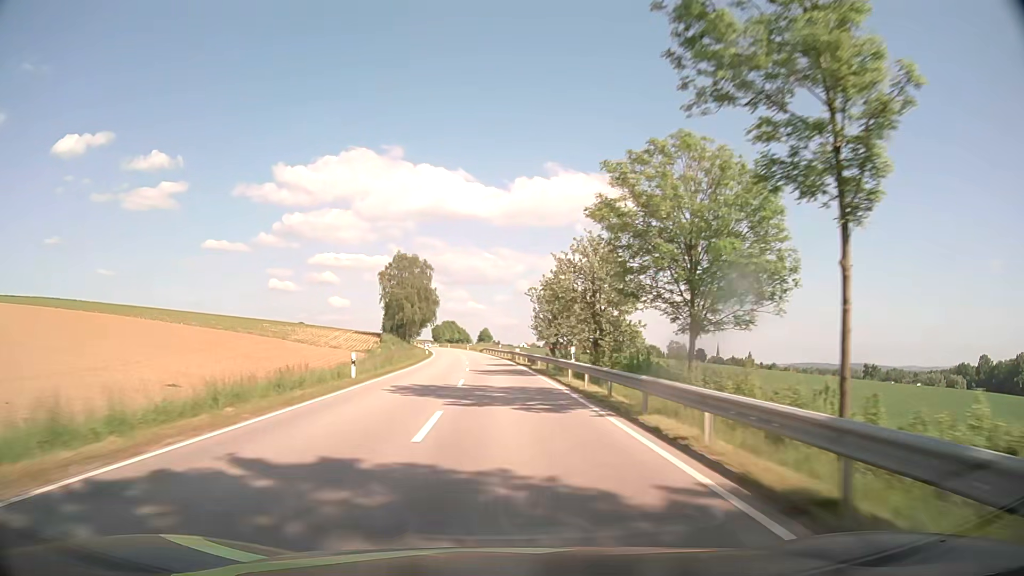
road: secondary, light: Day
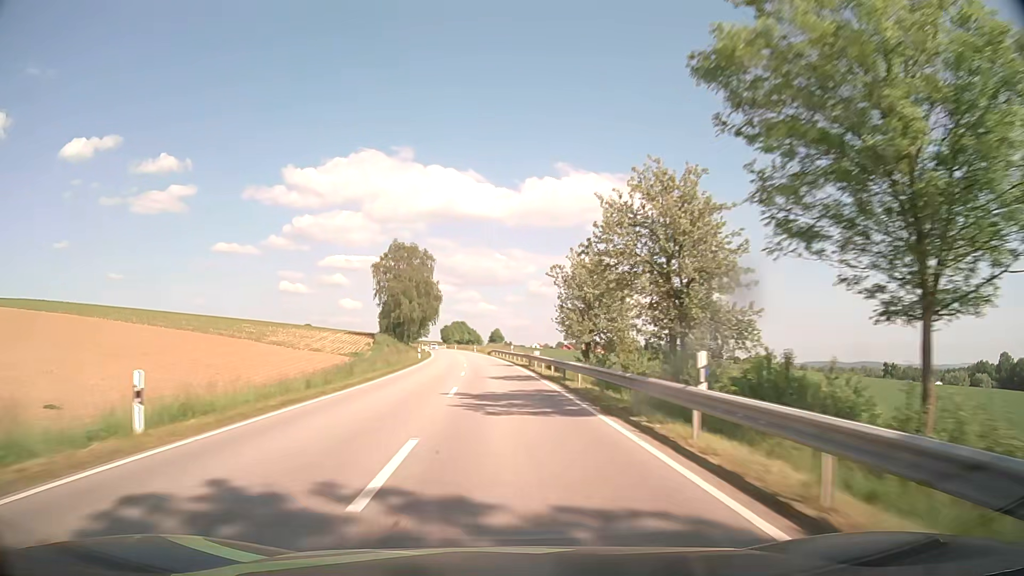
(-0.1, +15.8) m; -1°
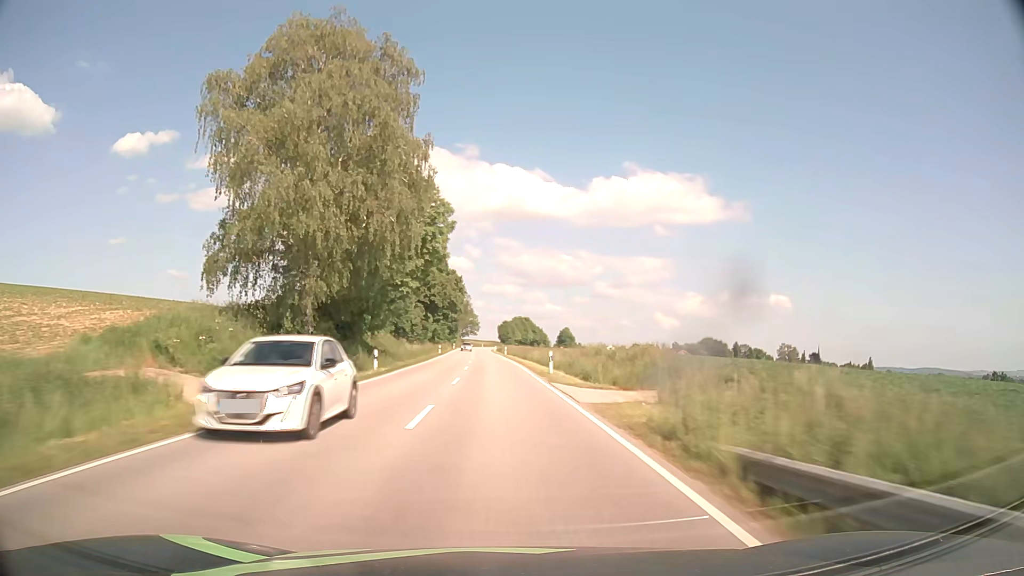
(-3.9, +78.8) m; -5°
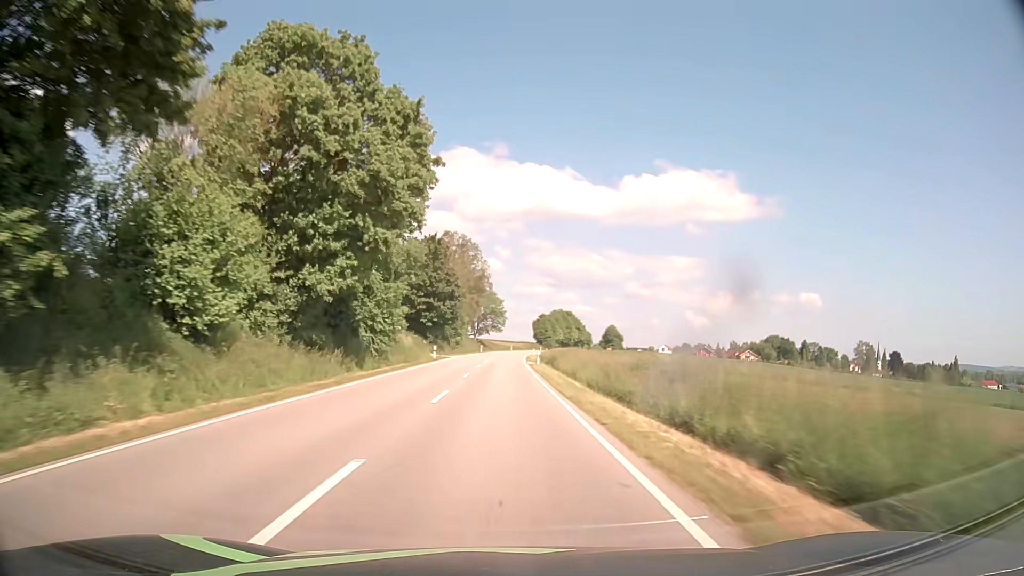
(-2.1, +79.0) m; -2°
(0, +10) (0, +20) (0, +30) (0, +40) (0, +50) (0, +60) (0, +70) (0, +80) (0, +90) (+1, +100) m
